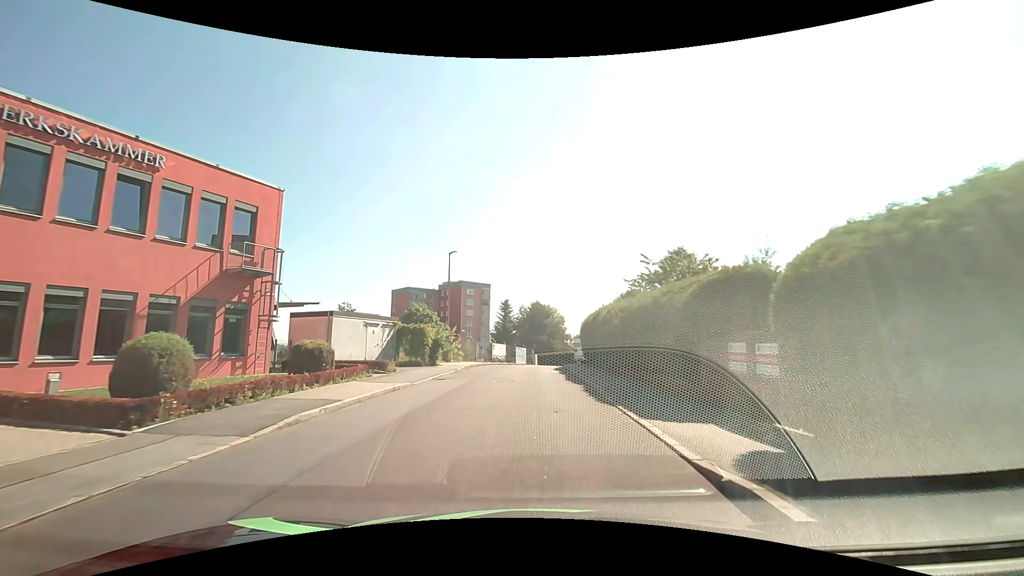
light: Day
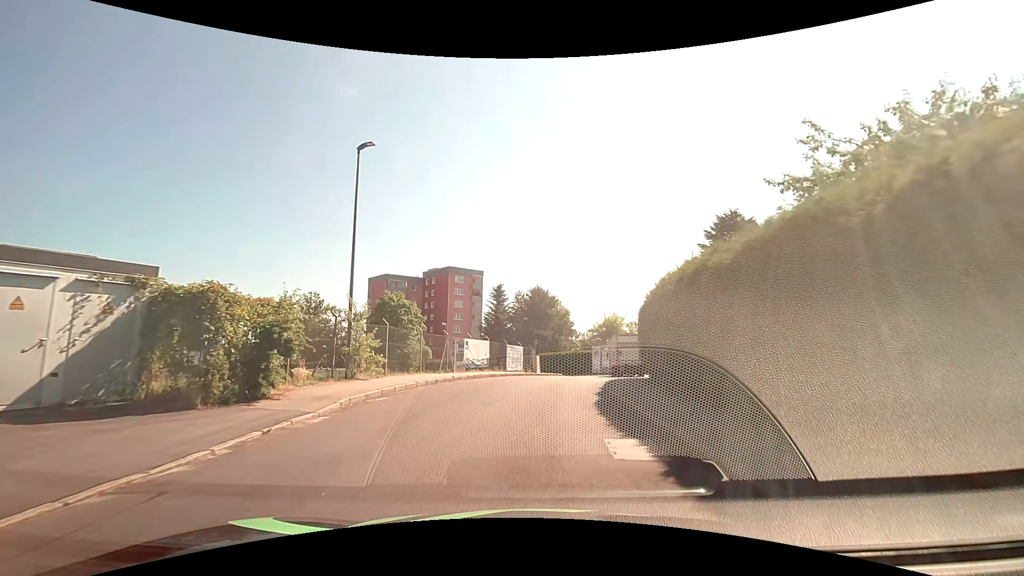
(-0.1, +19.6) m; +1°
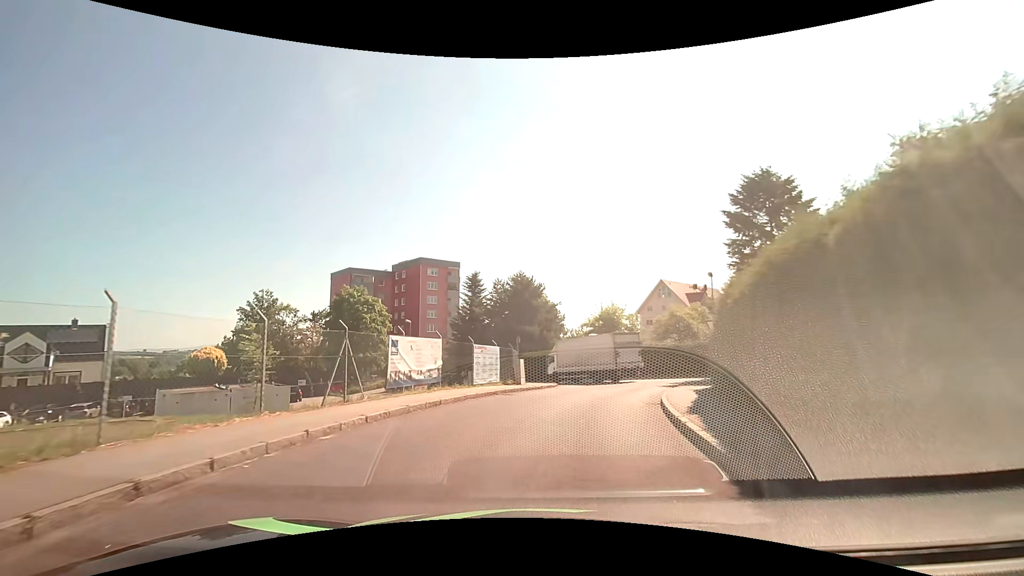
(0.0, +12.0) m; +2°
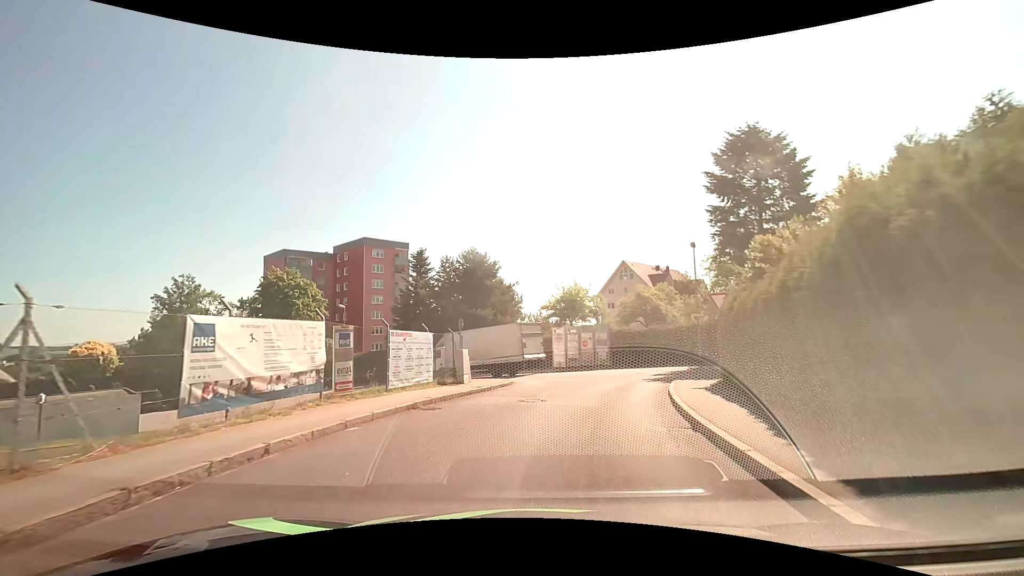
(+0.2, +7.1) m; +4°
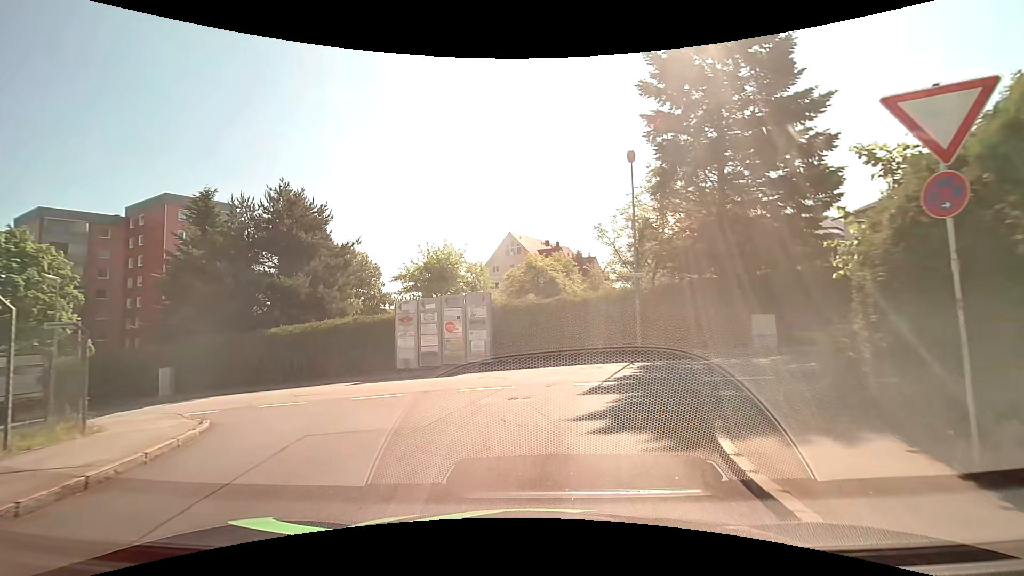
(+2.0, +15.6) m; +13°
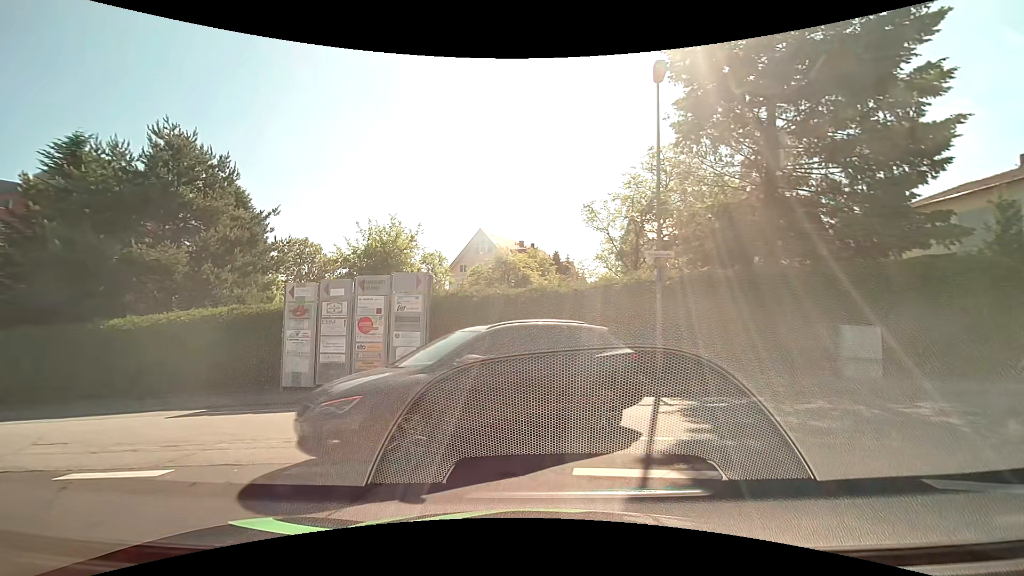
(+0.2, +7.2) m; +4°
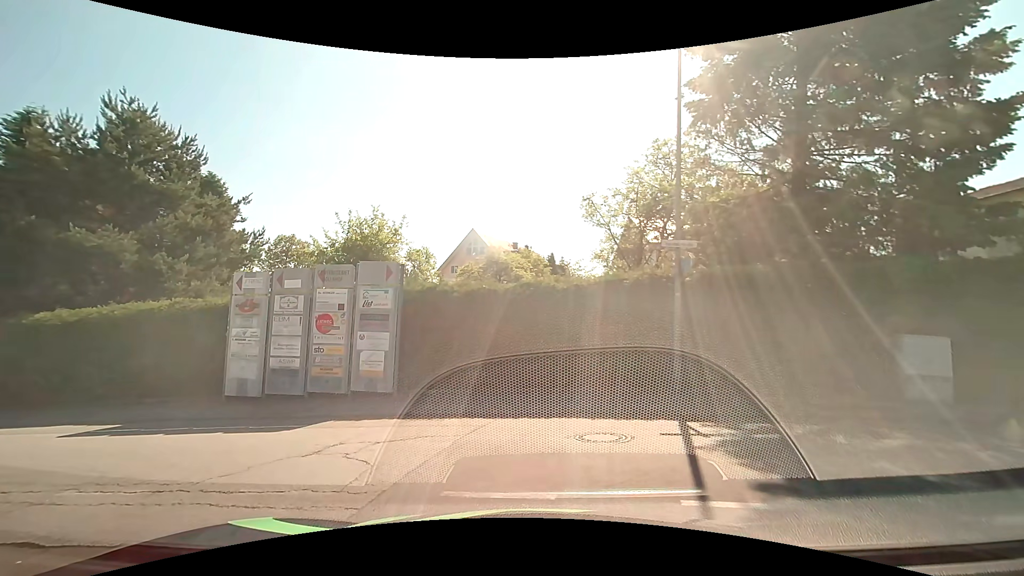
(0.0, +2.2) m; 0°
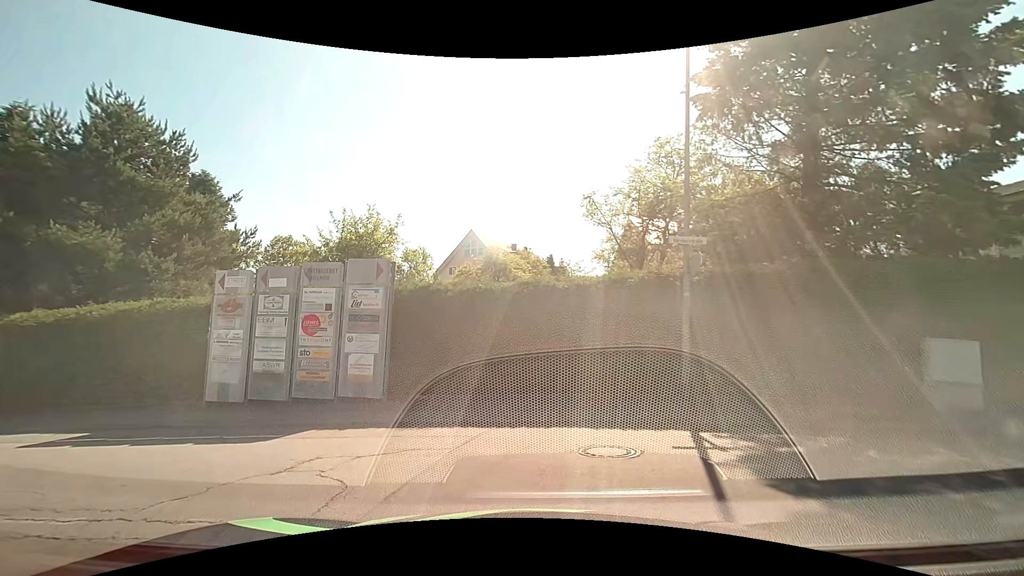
(0.0, +0.7) m; 0°
